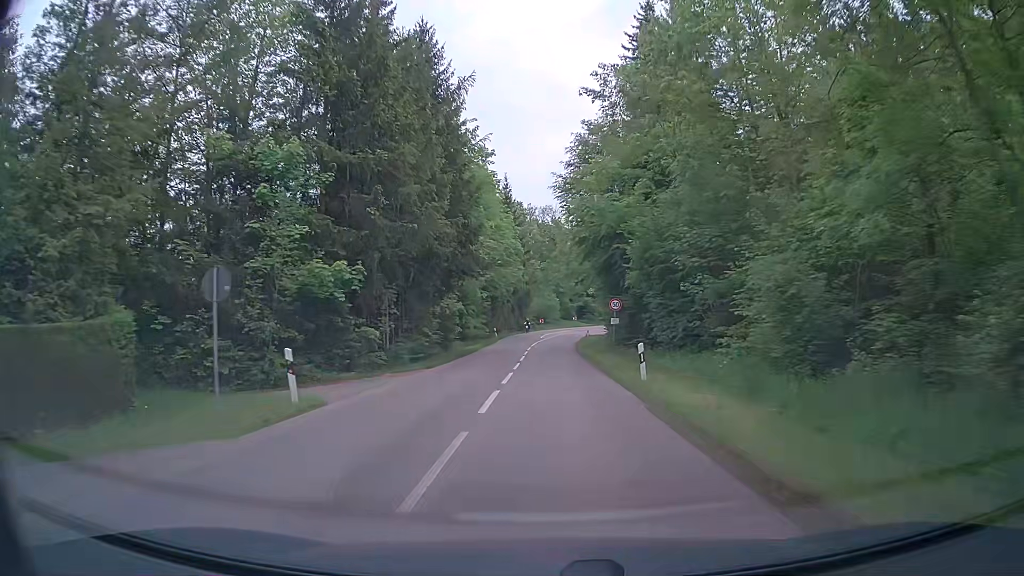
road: tertiary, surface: asphalt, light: Day
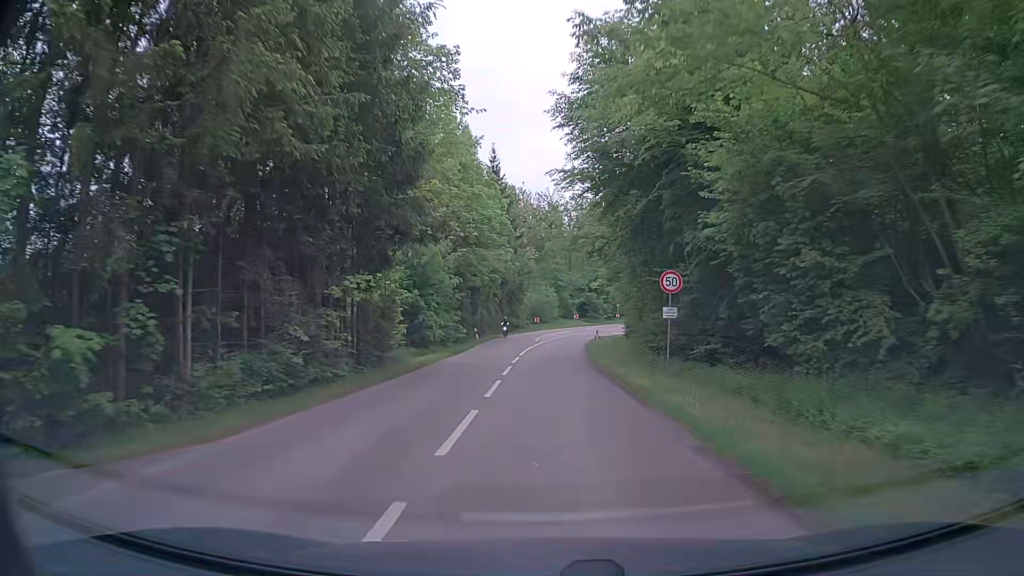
(0.0, +15.6) m; 0°
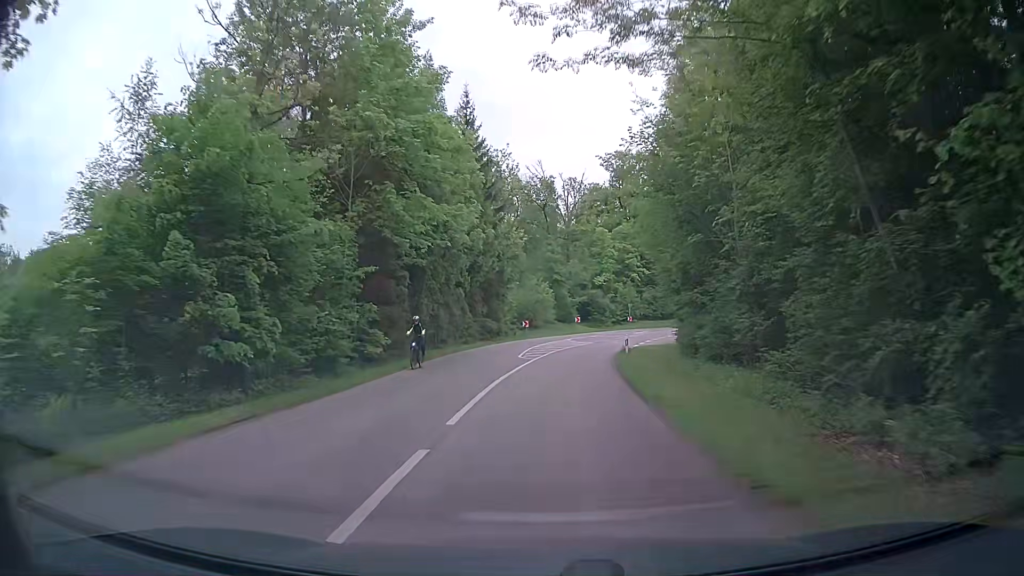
(+0.2, +21.6) m; 0°
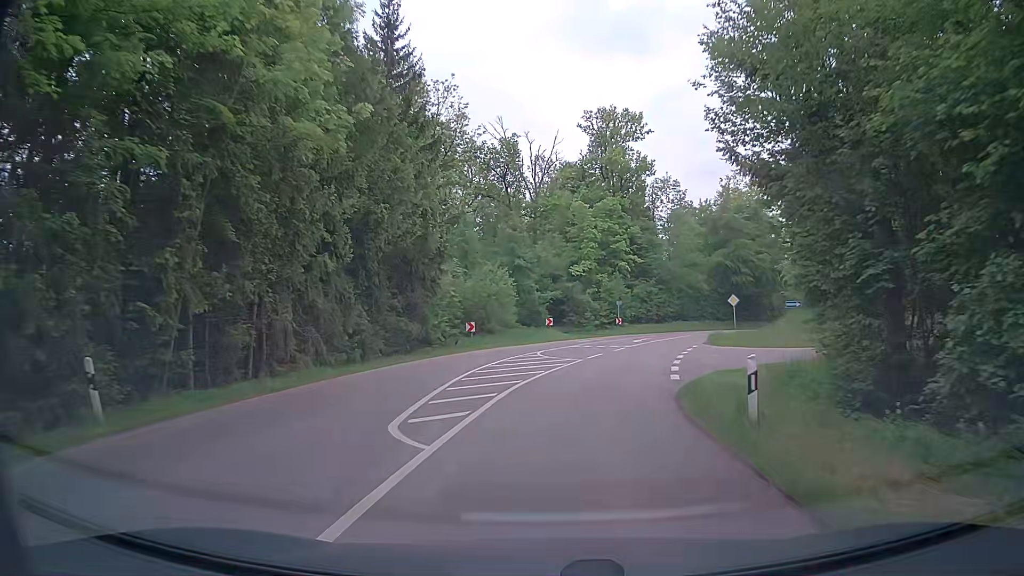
(+0.4, +20.6) m; +3°
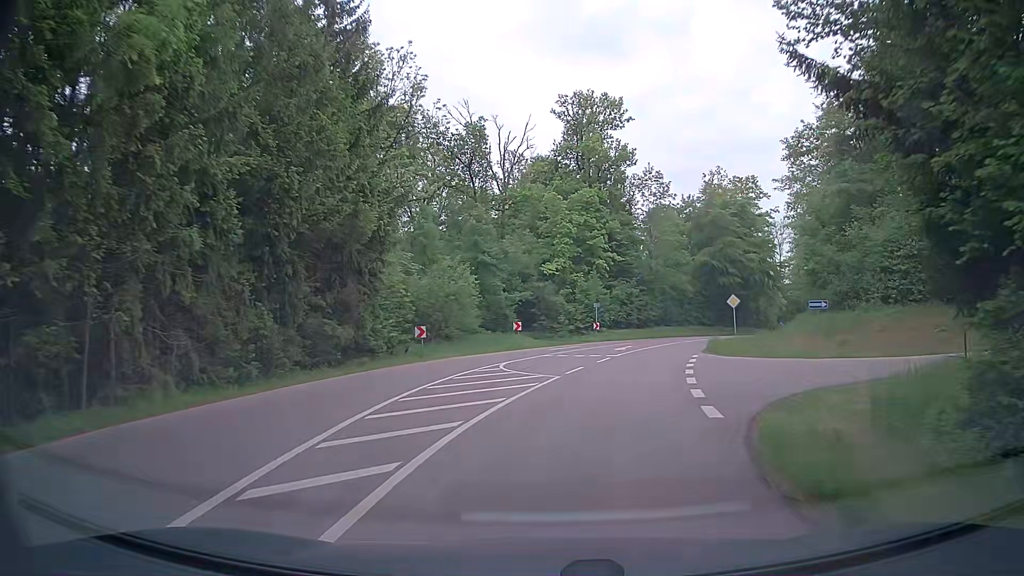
(+0.1, +6.7) m; +2°
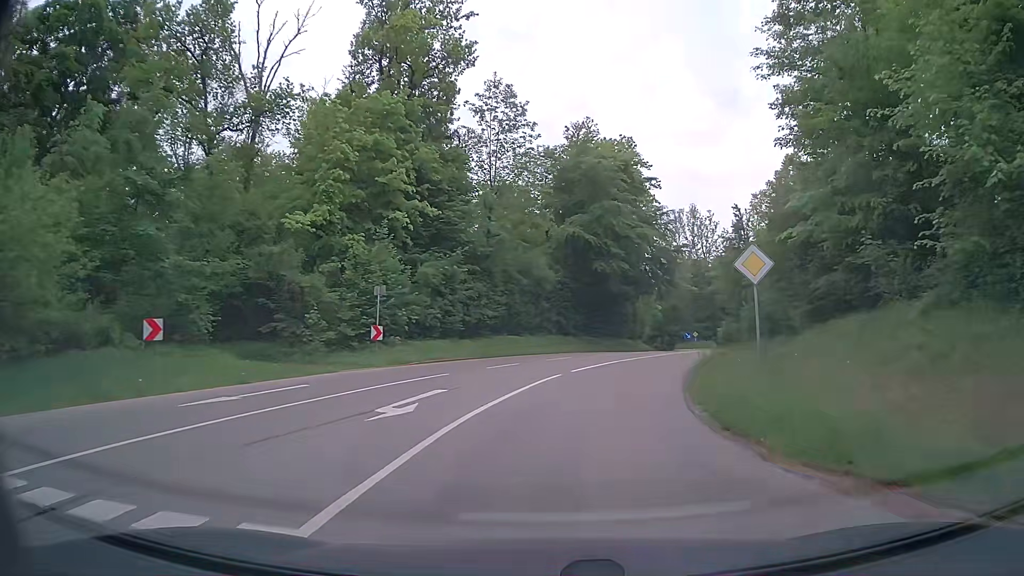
(+3.5, +26.2) m; +14°
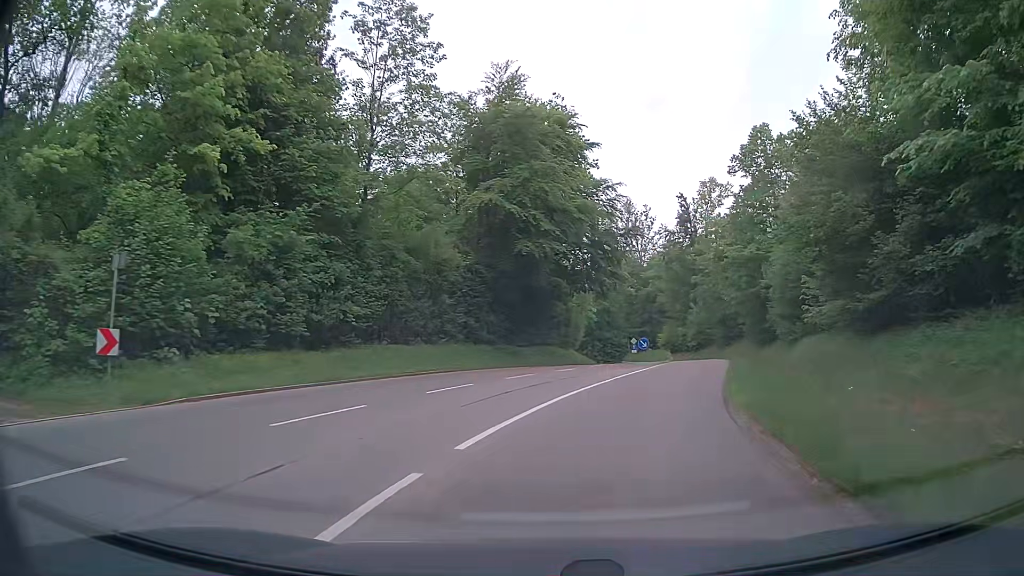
(+0.8, +12.7) m; +7°
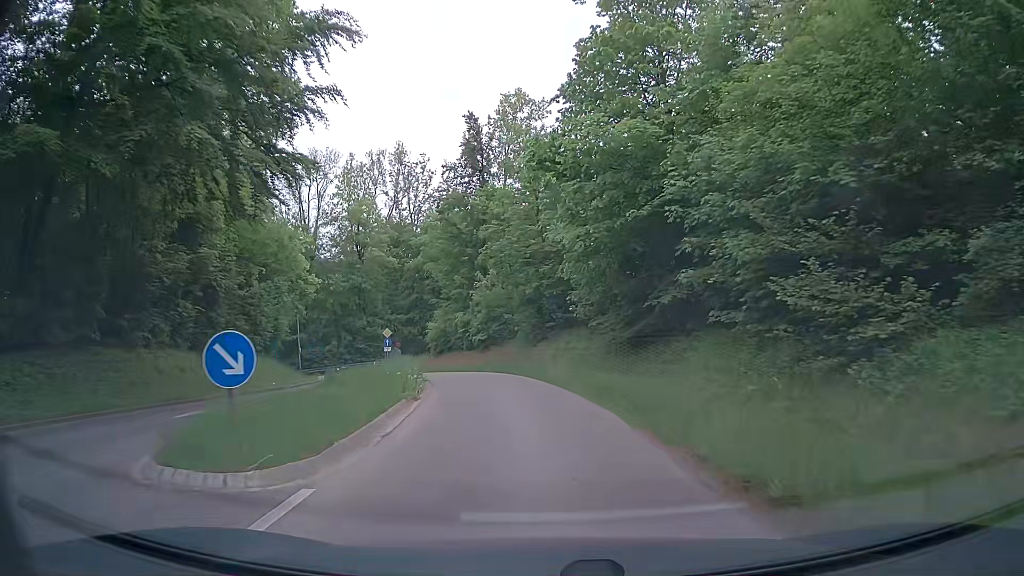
(+6.0, +29.3) m; +18°
(0, +10) (-1, +20) (-3, +30) (-7, +39) (-12, +48) (-18, +56) (-25, +62) (-34, +67) (-43, +70) (-53, +74) m
